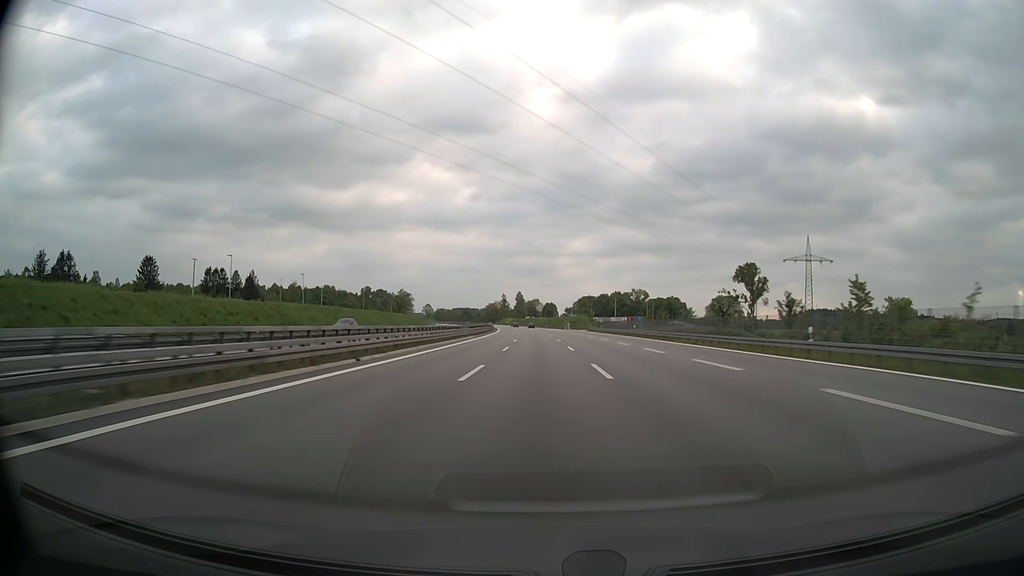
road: motorway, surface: asphalt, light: Day
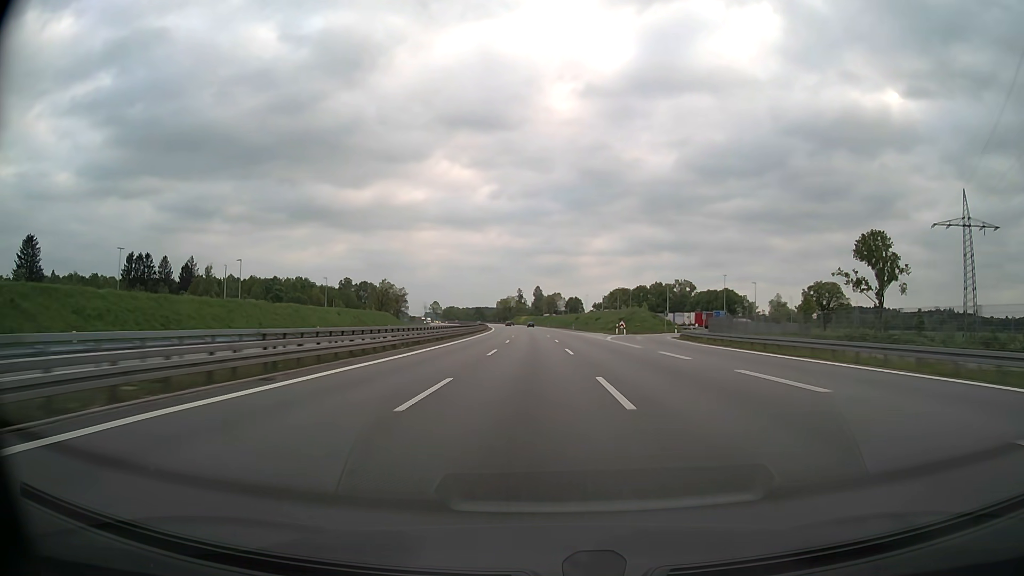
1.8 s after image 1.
(-1.2, +78.7) m; -2°
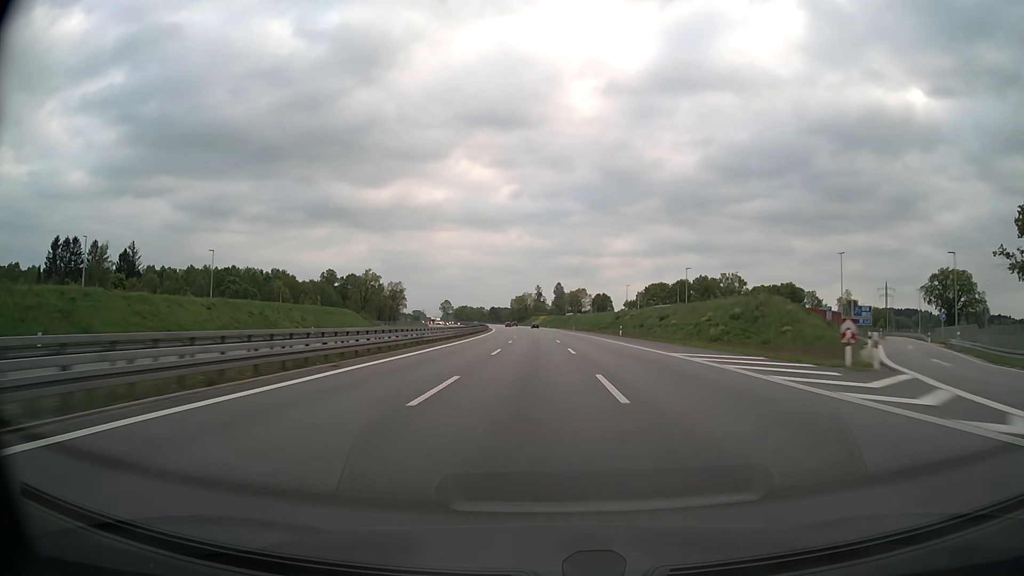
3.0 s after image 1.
(-0.8, +53.8) m; -2°
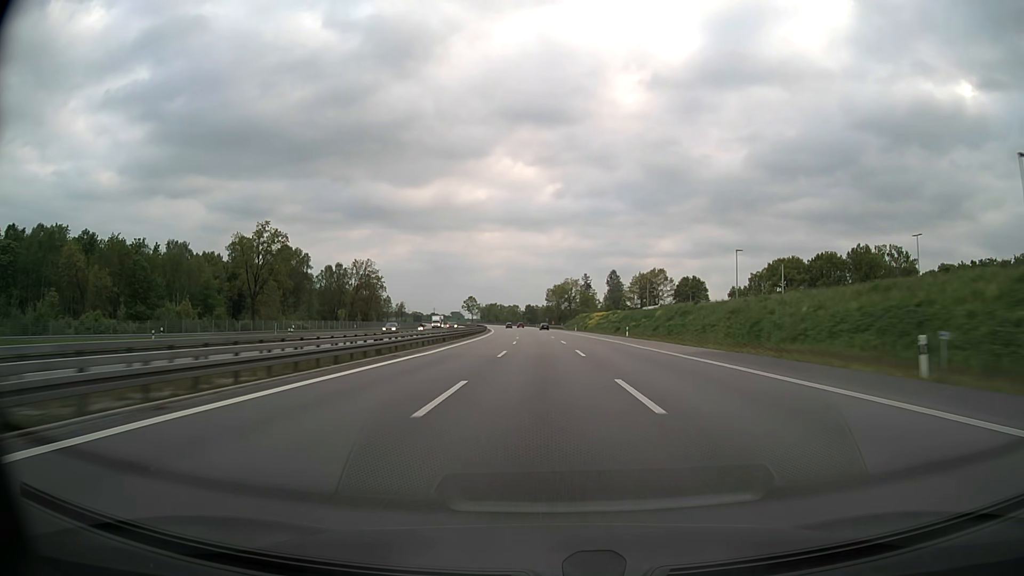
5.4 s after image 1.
(-3.4, +110.5) m; -4°
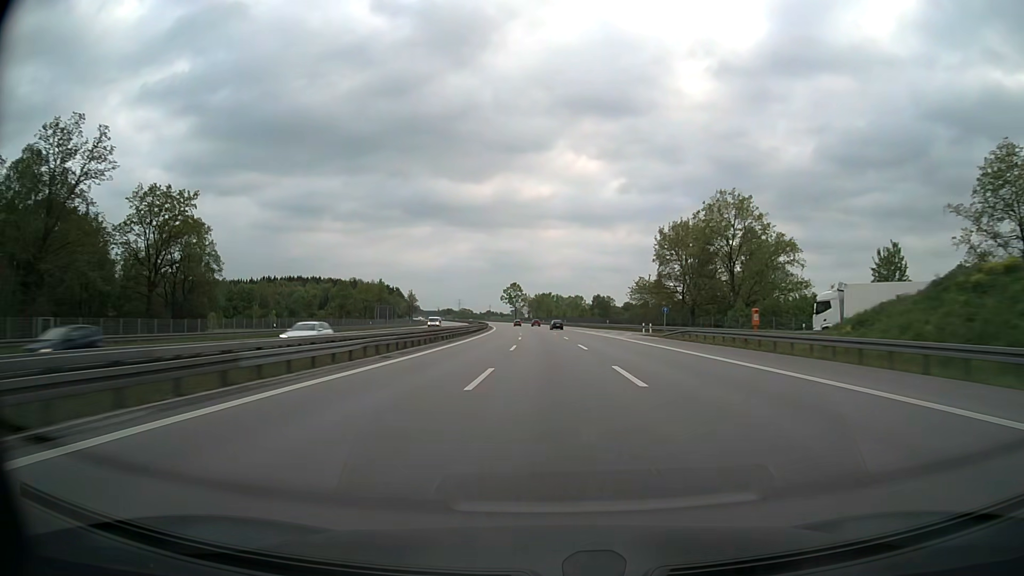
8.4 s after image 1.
(-6.3, +141.7) m; -5°
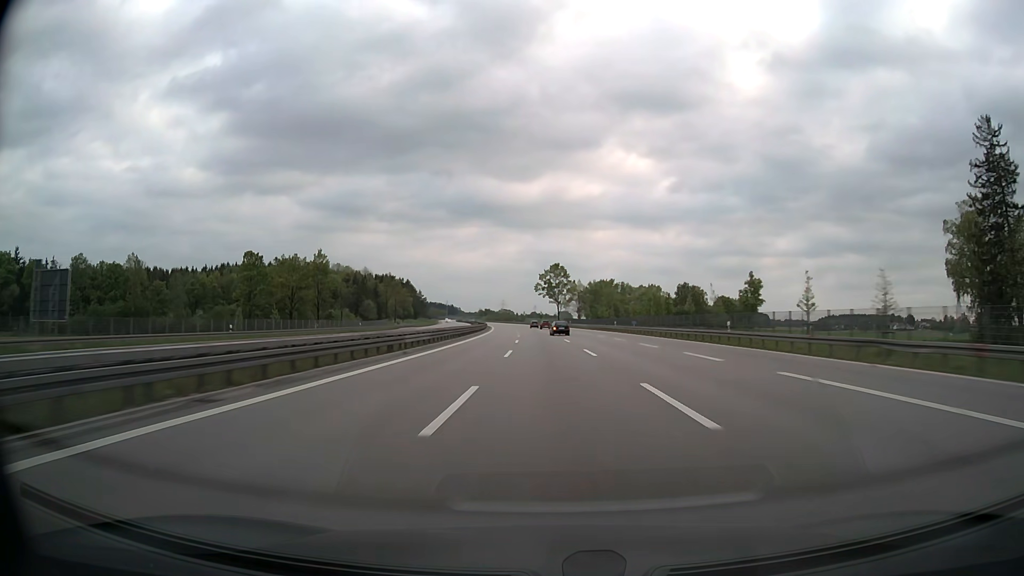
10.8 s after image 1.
(-3.9, +114.0) m; -4°
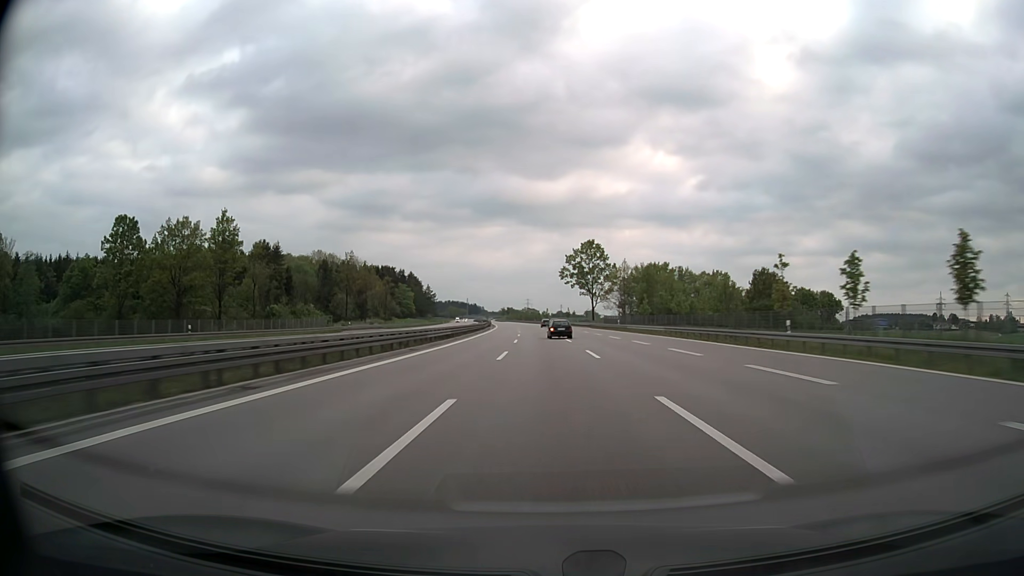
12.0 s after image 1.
(-1.0, +57.1) m; -2°
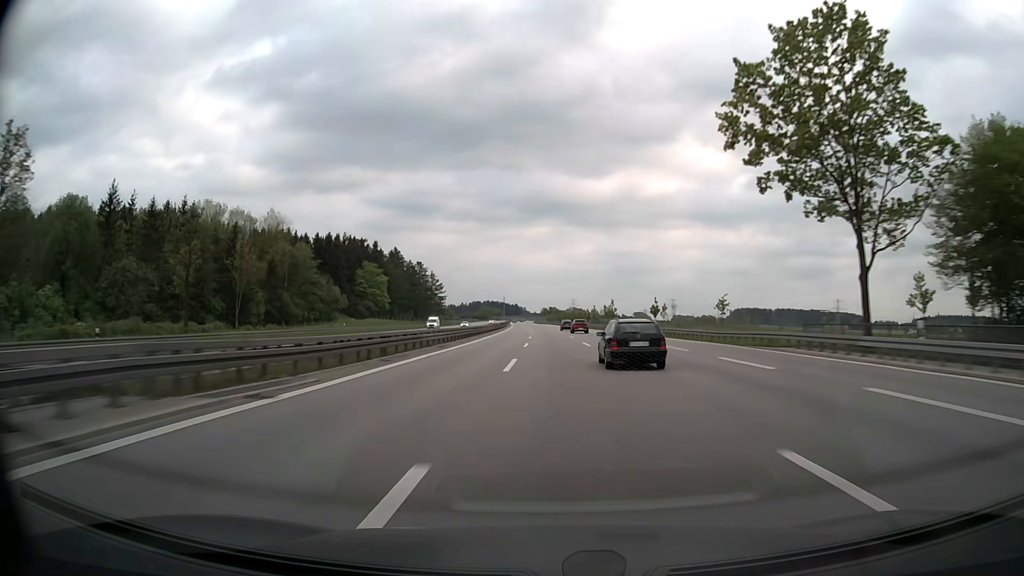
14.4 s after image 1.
(-4.3, +114.0) m; -4°
(0, +10) (0, +20) (0, +30) (0, +40) (-1, +50) (-1, +60) (-1, +70) (-1, +80) (-1, +90) (-2, +100) m
